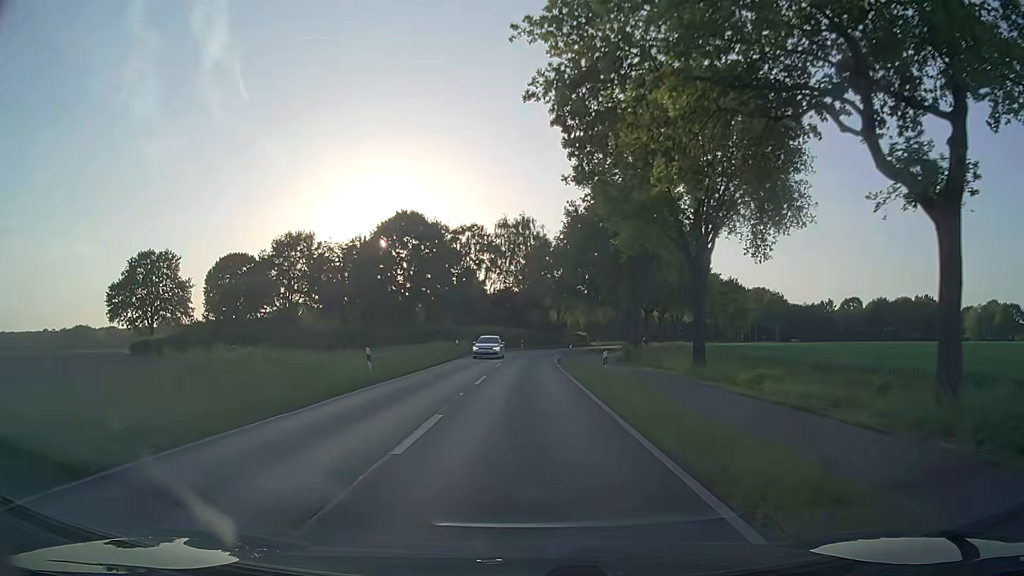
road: secondary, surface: asphalt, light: Day
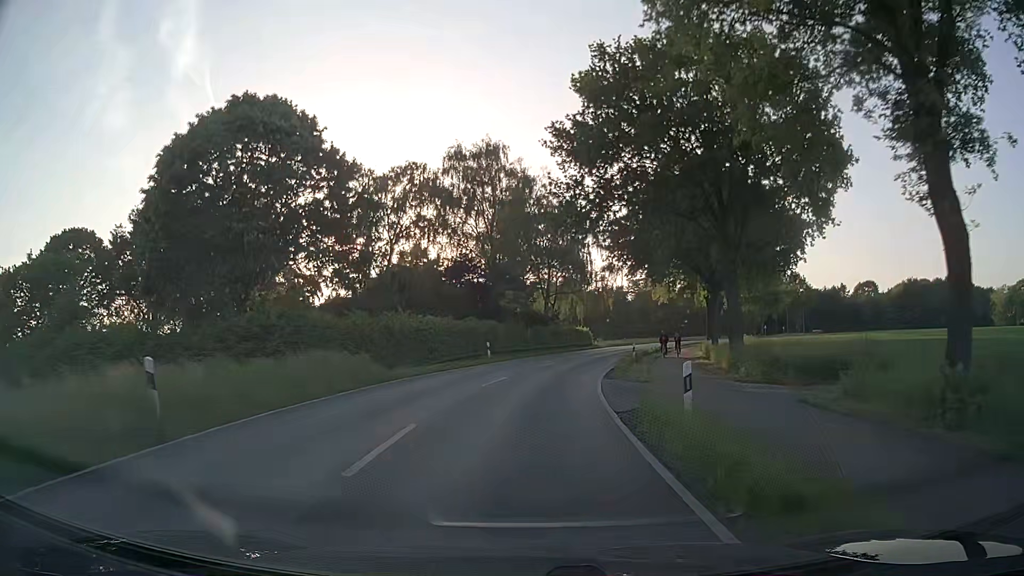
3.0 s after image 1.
(+0.1, +38.0) m; +2°
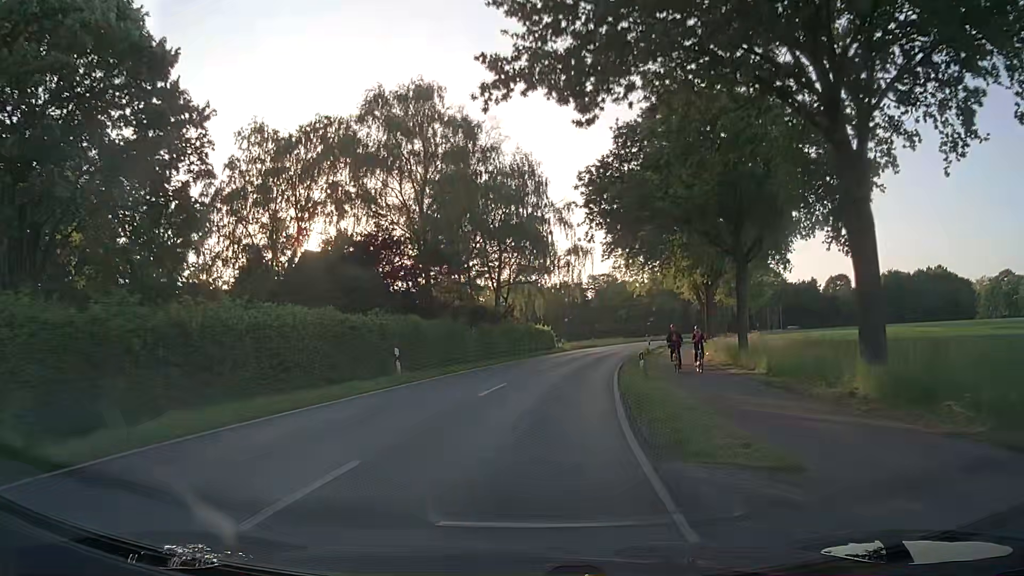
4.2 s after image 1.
(+0.6, +15.2) m; +4°
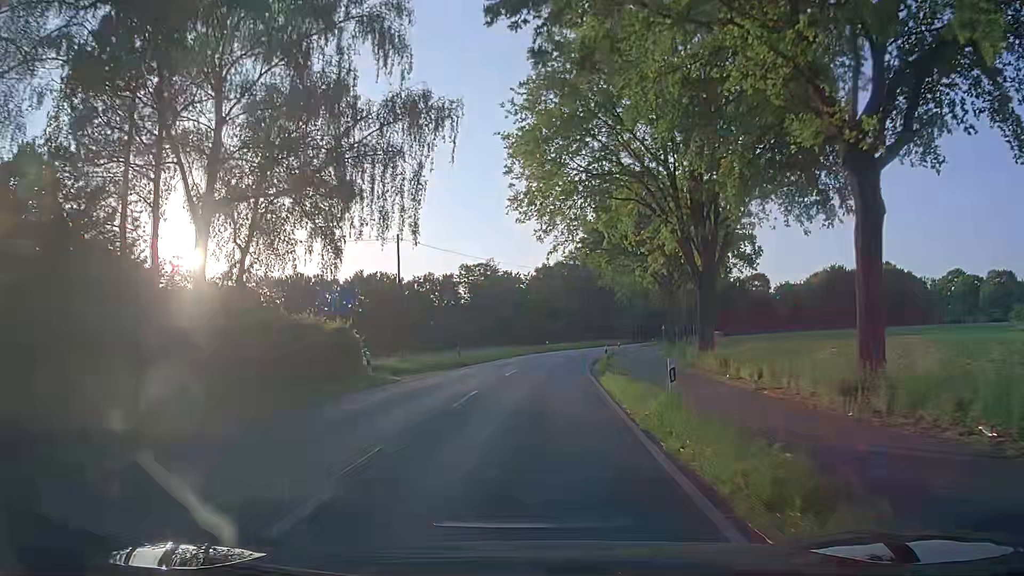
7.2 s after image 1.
(+4.0, +37.8) m; +11°
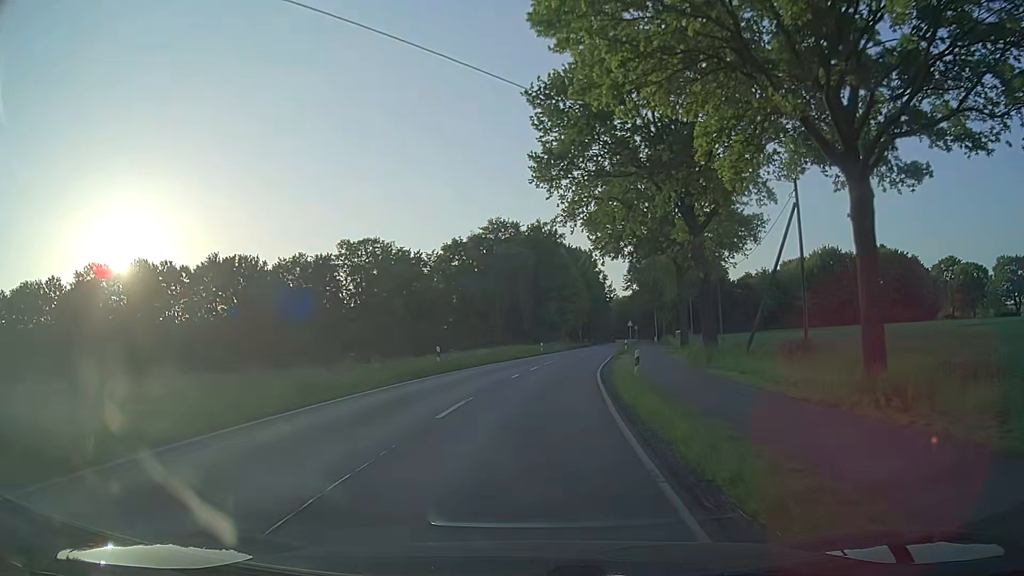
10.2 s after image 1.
(+2.2, +38.2) m; +6°
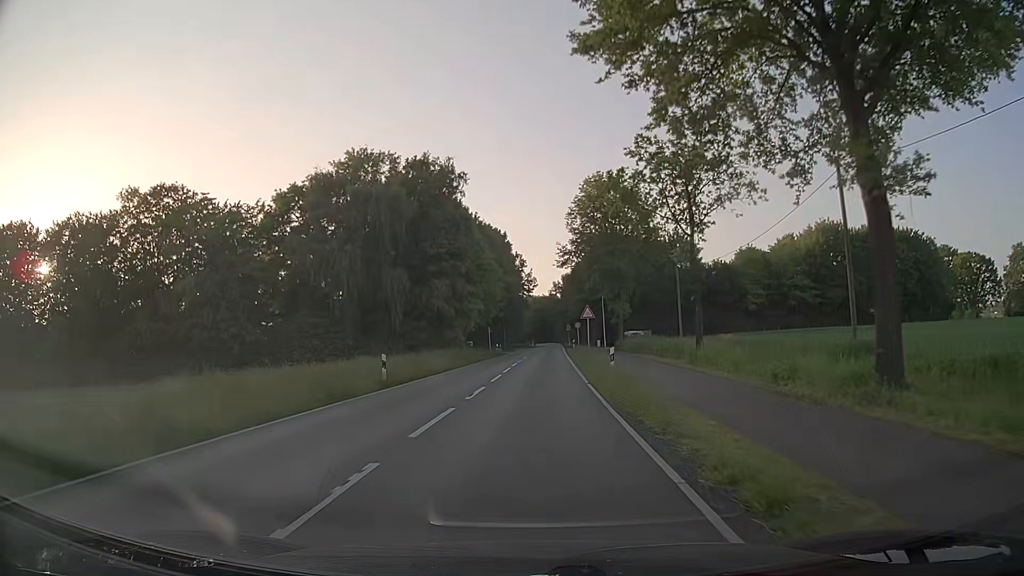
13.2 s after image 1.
(+3.1, +38.2) m; +8°
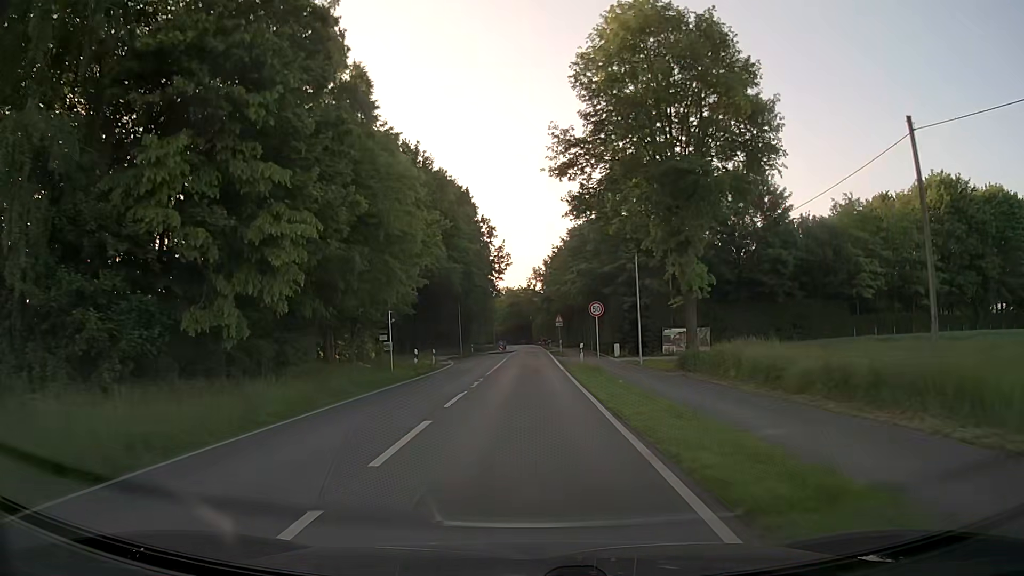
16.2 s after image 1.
(+0.9, +38.2) m; +2°
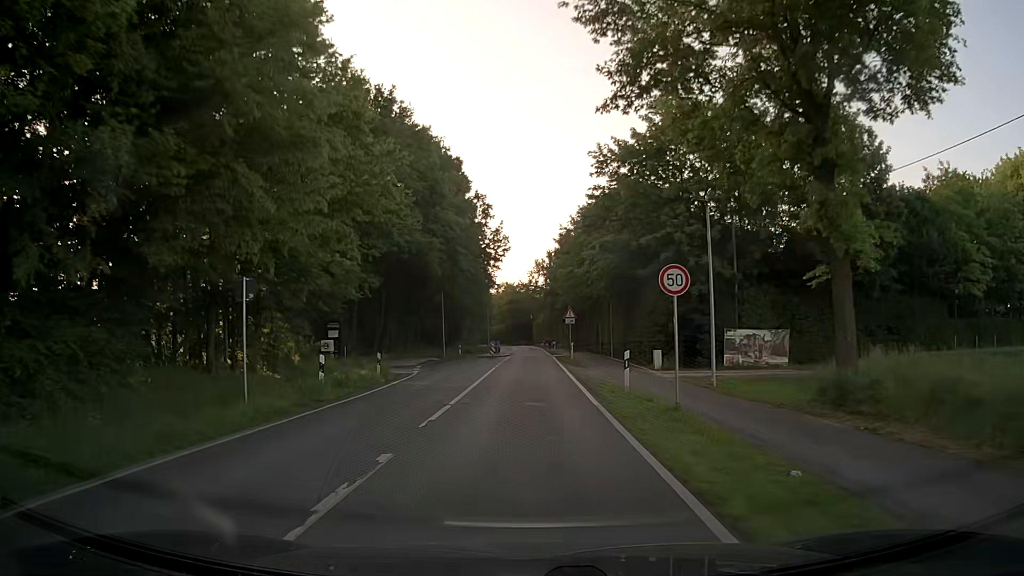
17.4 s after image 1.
(0.0, +15.2) m; 0°
(0, +10) (0, +20) (0, +30) (0, +40) (0, +50) (0, +60) (0, +70) (0, +80) (0, +90) (0, +100) m
